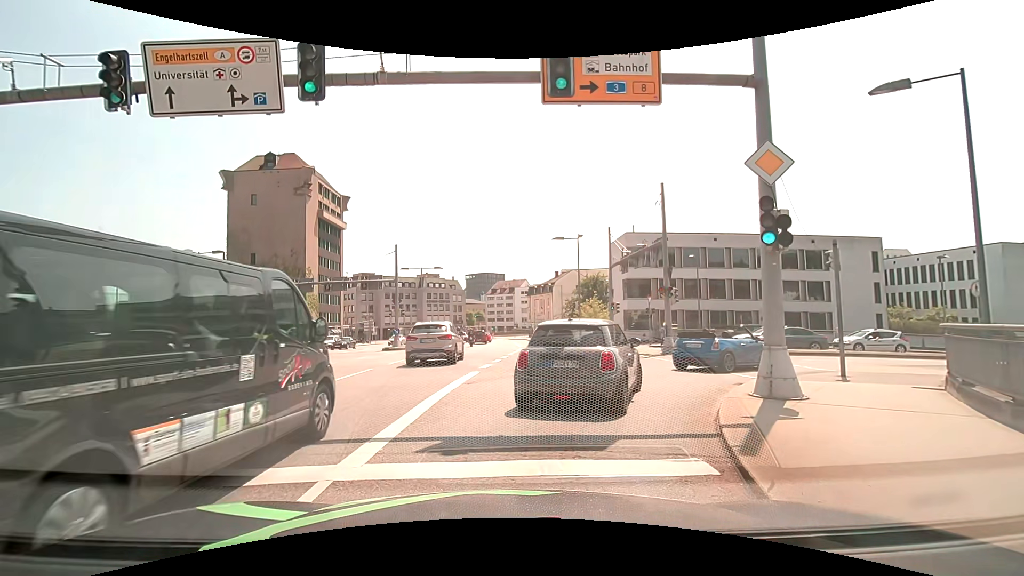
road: primary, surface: asphalt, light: Day
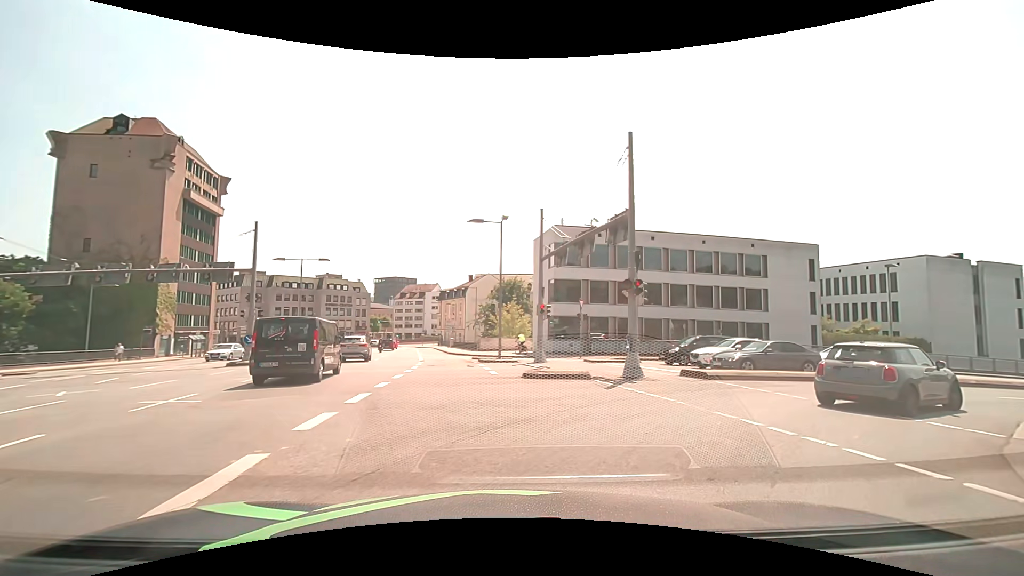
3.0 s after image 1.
(+0.4, +9.1) m; +9°
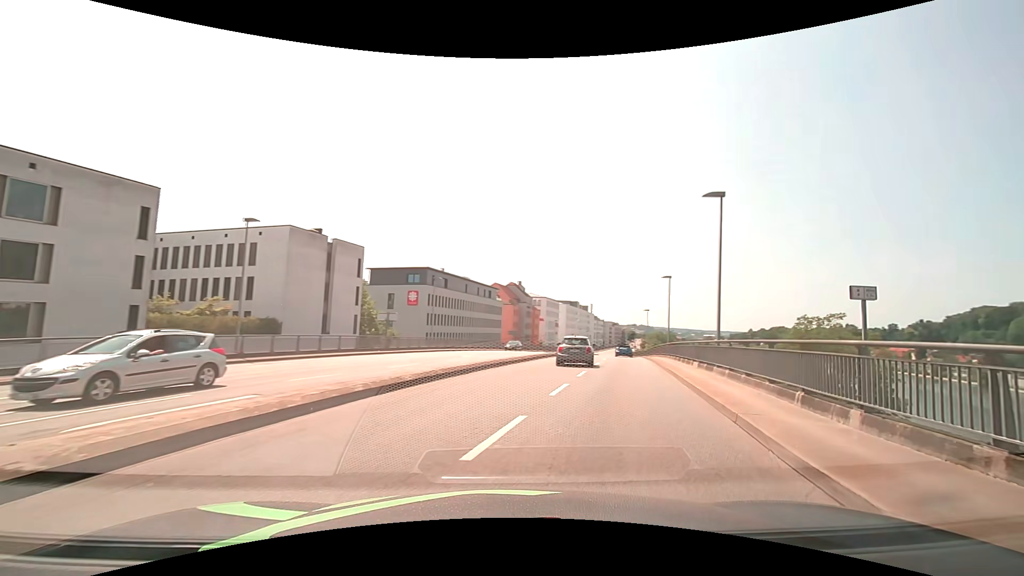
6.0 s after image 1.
(+8.9, +13.9) m; +63°
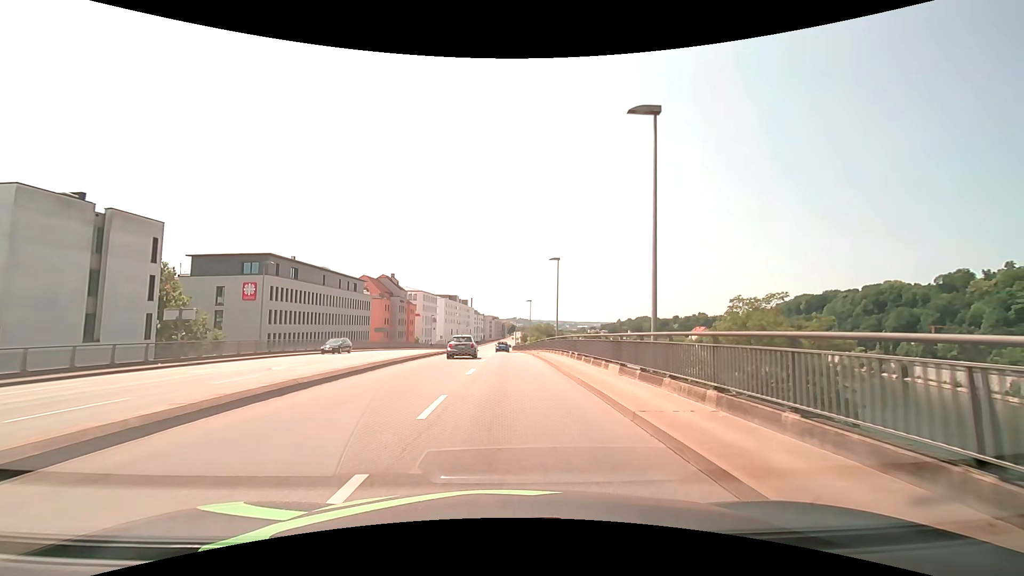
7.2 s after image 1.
(+1.9, +9.2) m; +16°
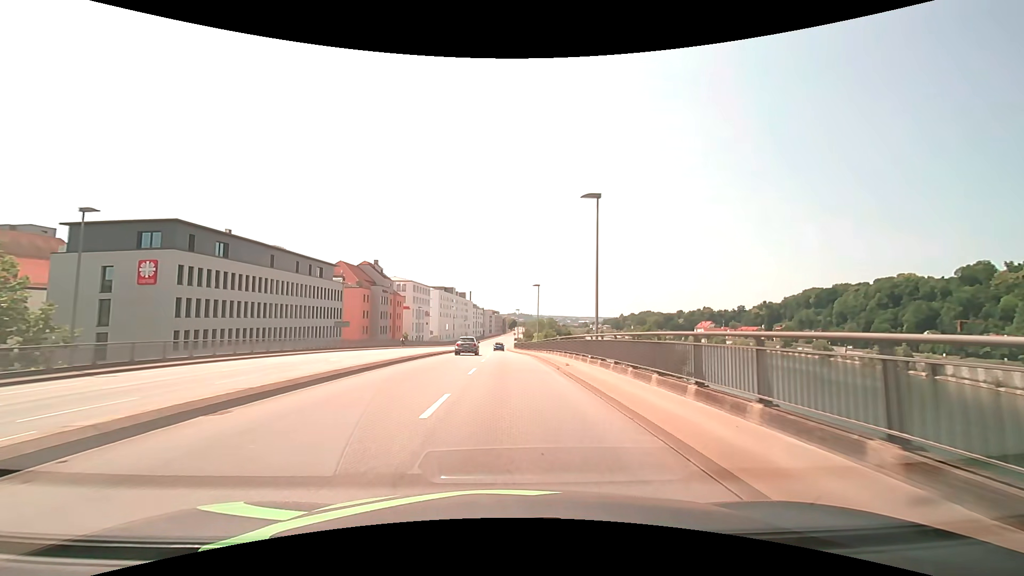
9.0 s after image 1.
(0.0, +18.4) m; 0°
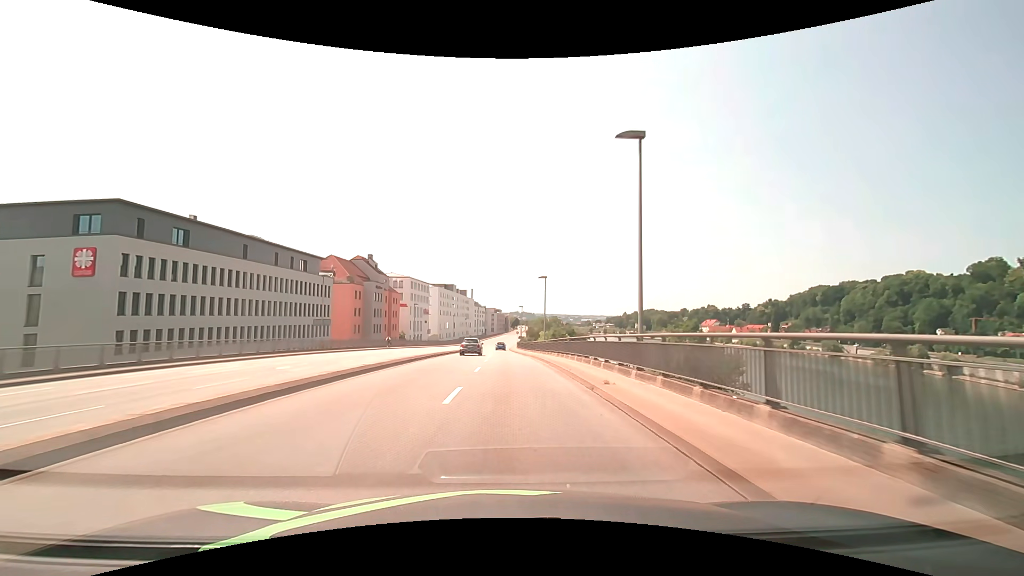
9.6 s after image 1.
(0.0, +7.3) m; 0°
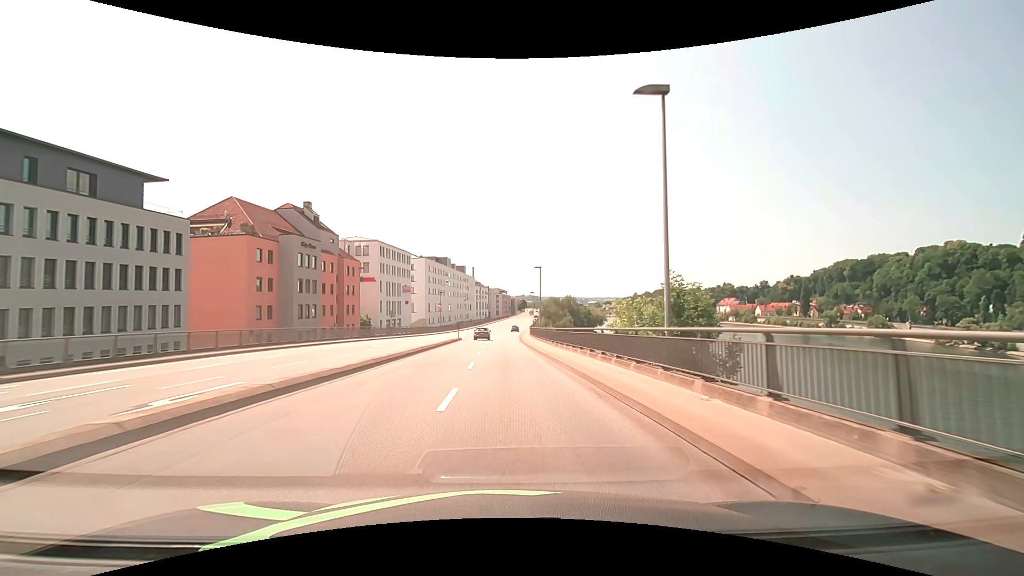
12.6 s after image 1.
(-0.3, +37.6) m; -1°
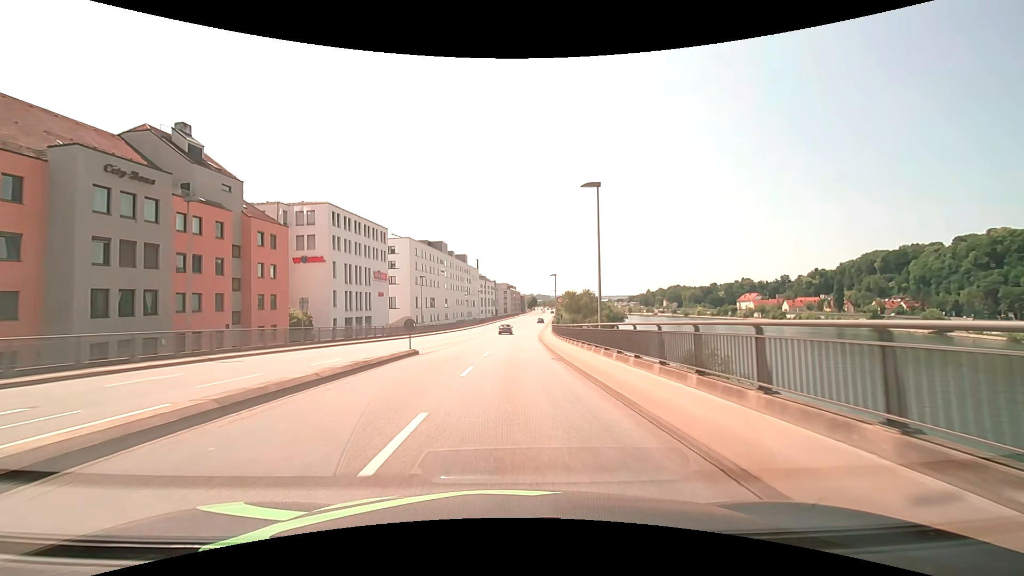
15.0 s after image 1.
(-0.3, +30.8) m; -1°
(0, +10) (0, +20) (0, +30) (+1, +40) (+1, +50) (+2, +60) (+2, +70) (+3, +80) (+4, +90) (+5, +100) m
